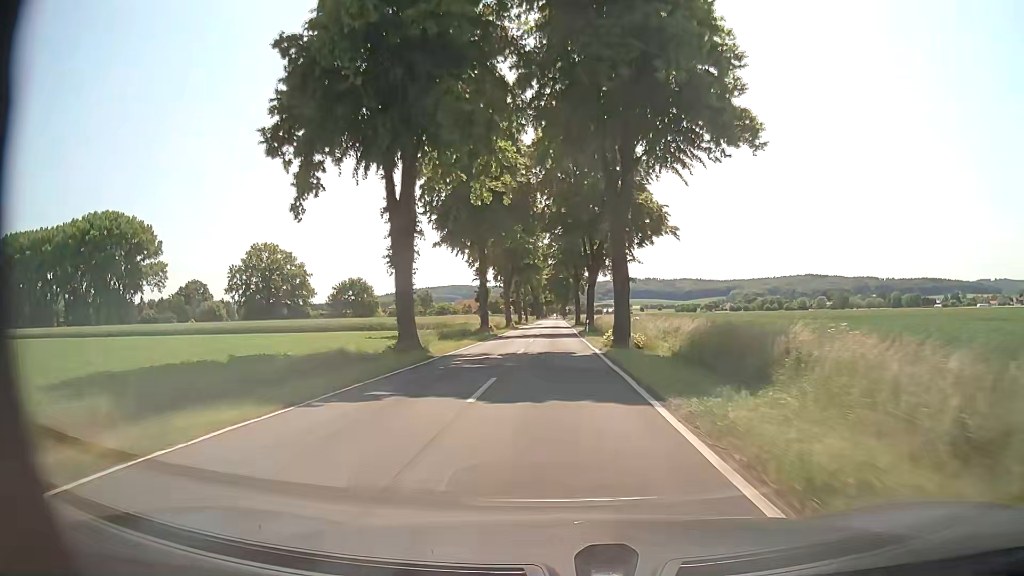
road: tertiary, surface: asphalt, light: Day
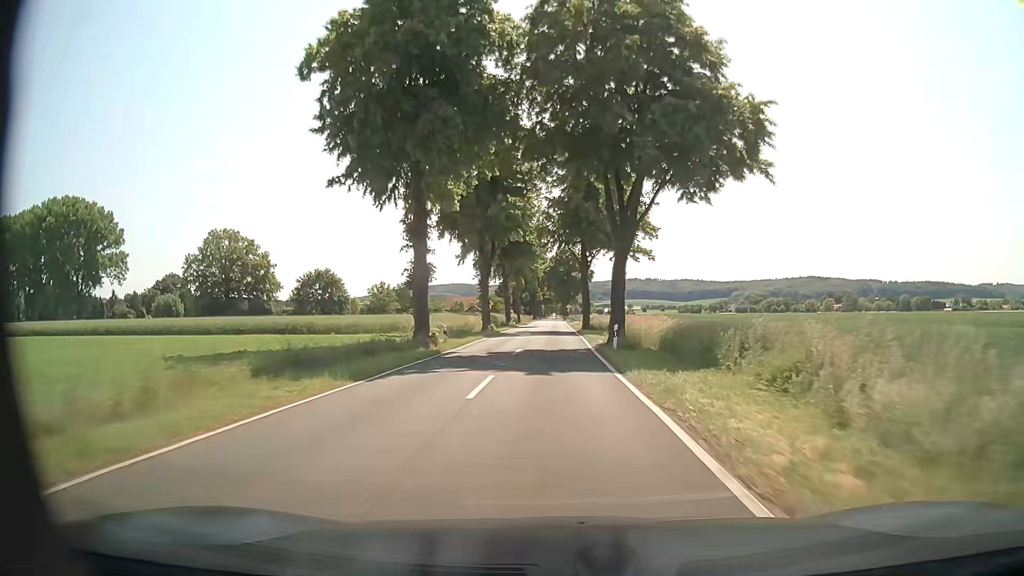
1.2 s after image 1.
(-0.1, +23.6) m; 0°
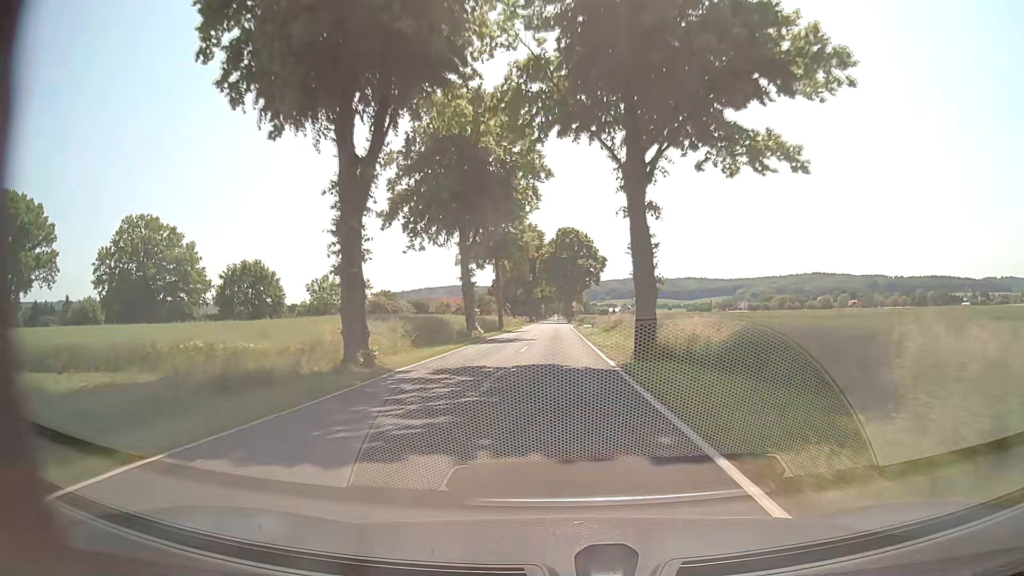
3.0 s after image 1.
(0.0, +35.5) m; 0°
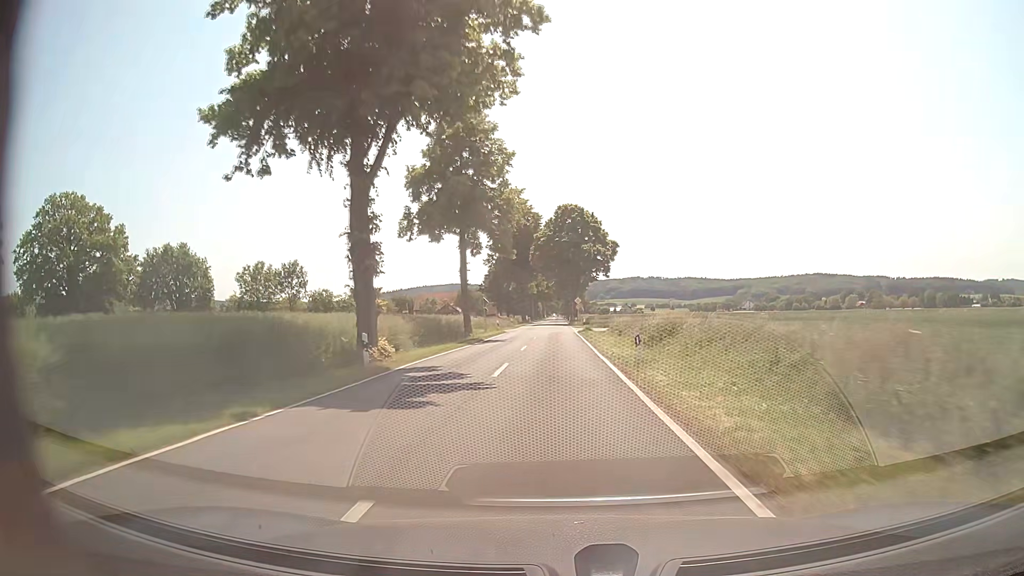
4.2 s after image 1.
(-0.1, +23.7) m; 0°
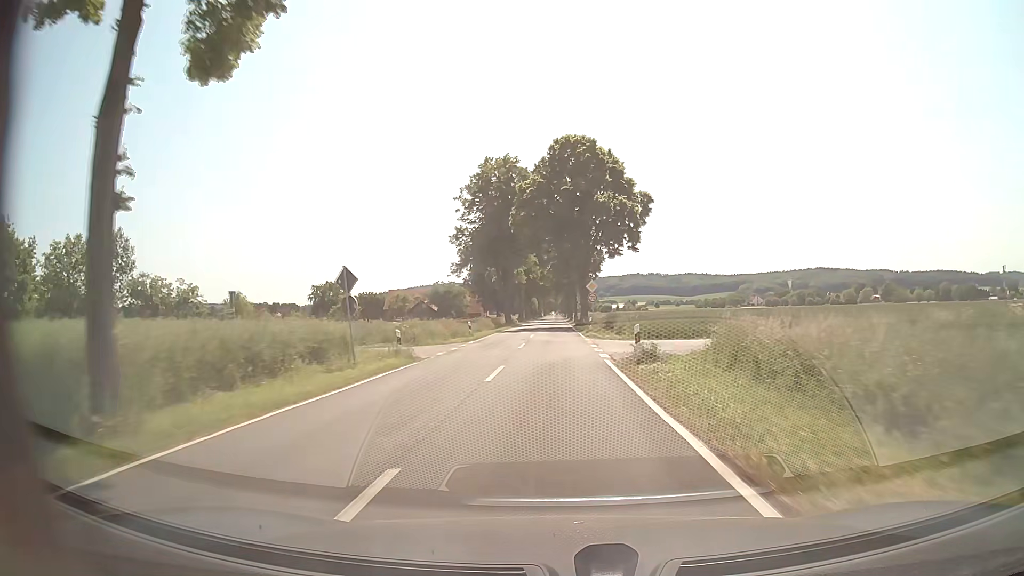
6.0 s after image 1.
(0.0, +35.5) m; 0°
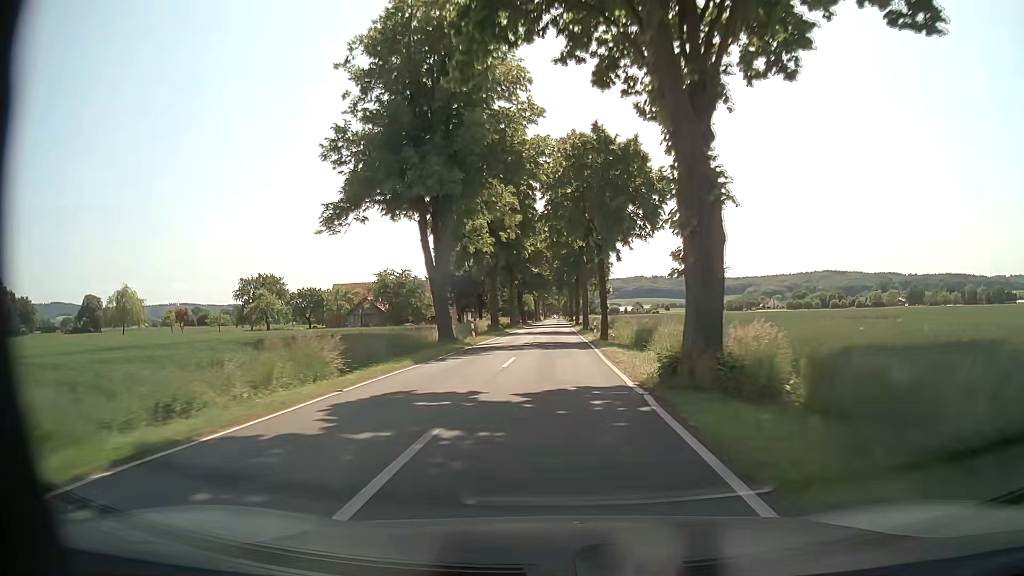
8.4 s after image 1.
(-0.3, +47.1) m; 0°
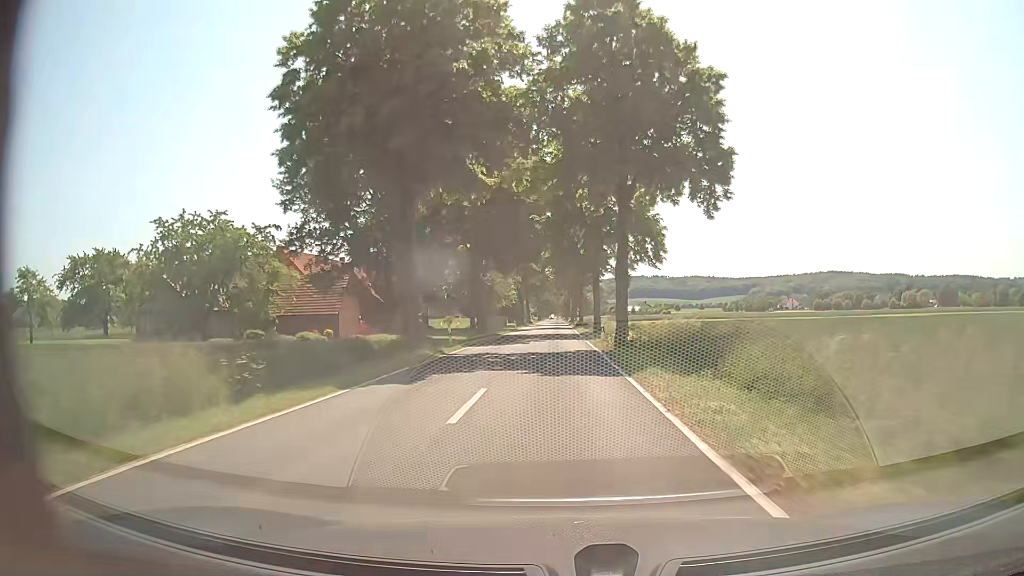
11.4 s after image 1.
(-0.1, +58.8) m; 0°
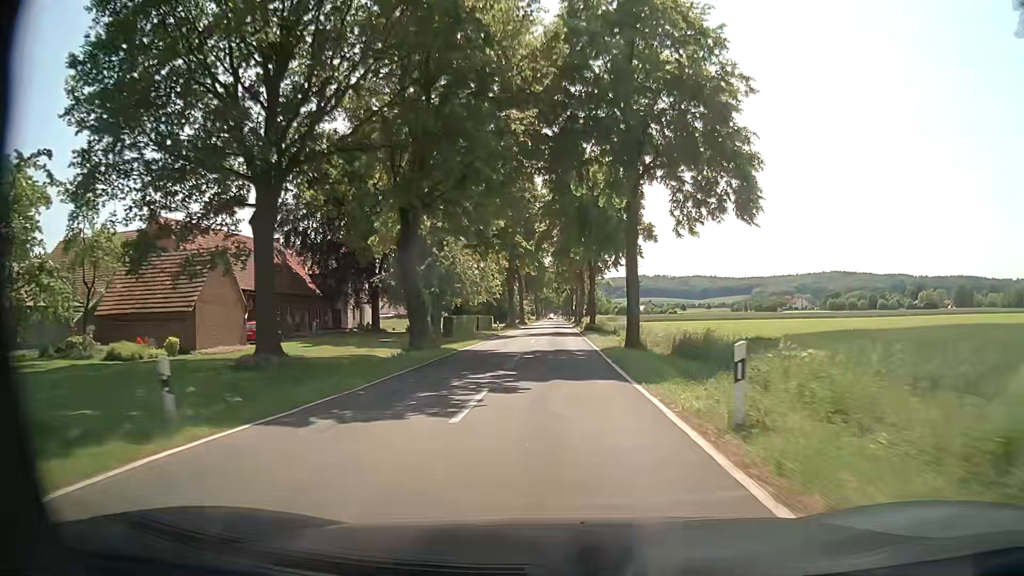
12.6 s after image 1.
(-0.1, +23.6) m; 0°
(0, +10) (0, +20) (0, +30) (0, +40) (0, +50) (0, +60) (0, +70) (0, +80) (0, +90) (0, +100) m
